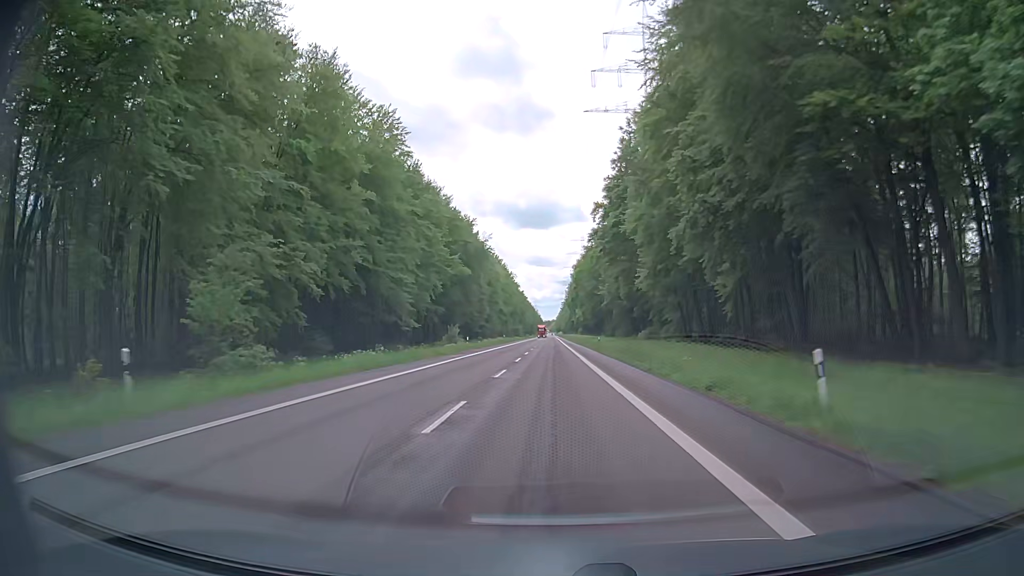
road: secondary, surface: asphalt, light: Day
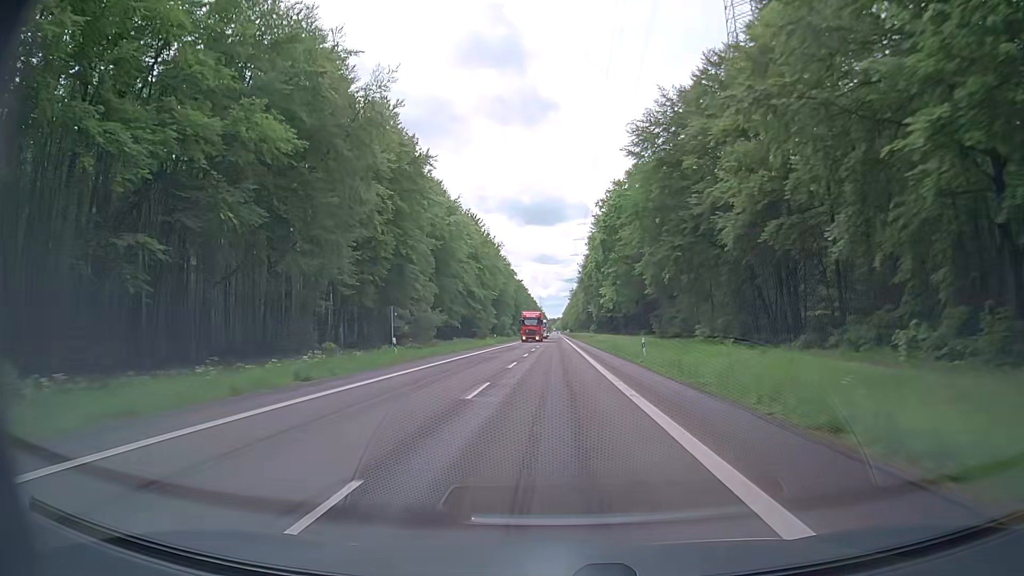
(0.0, +78.0) m; 0°
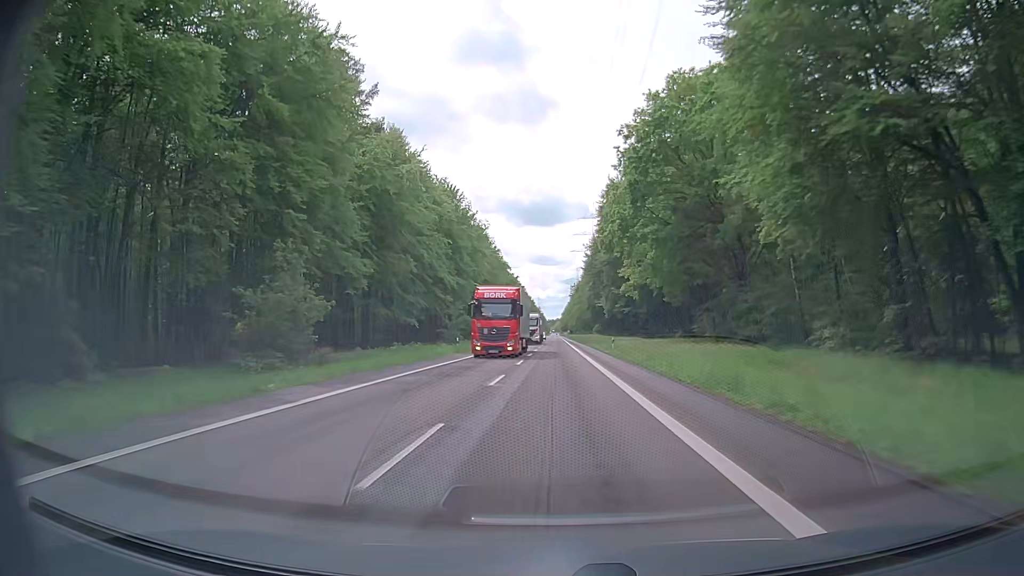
(-0.1, +31.4) m; 0°
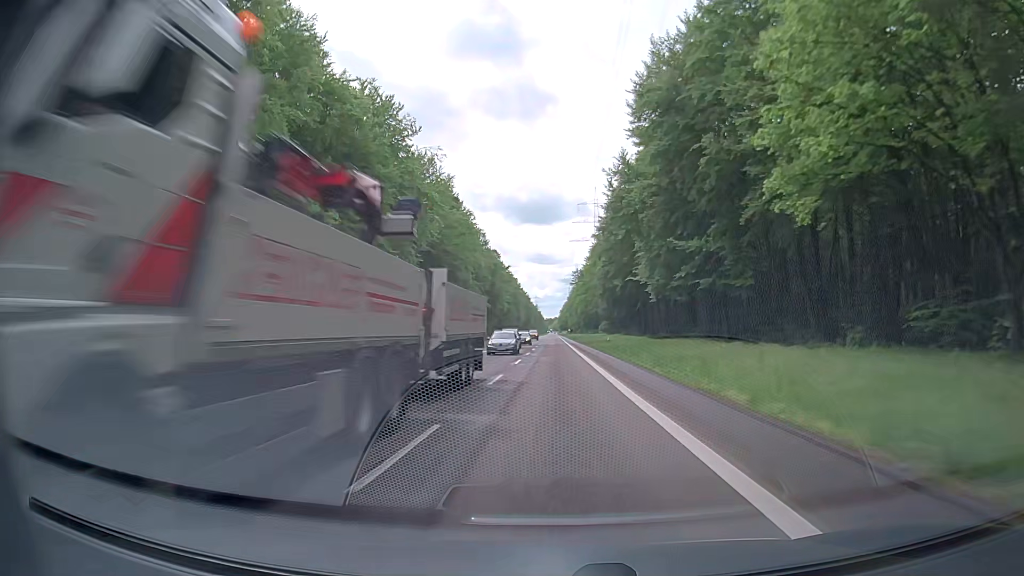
(+0.3, +47.3) m; 0°
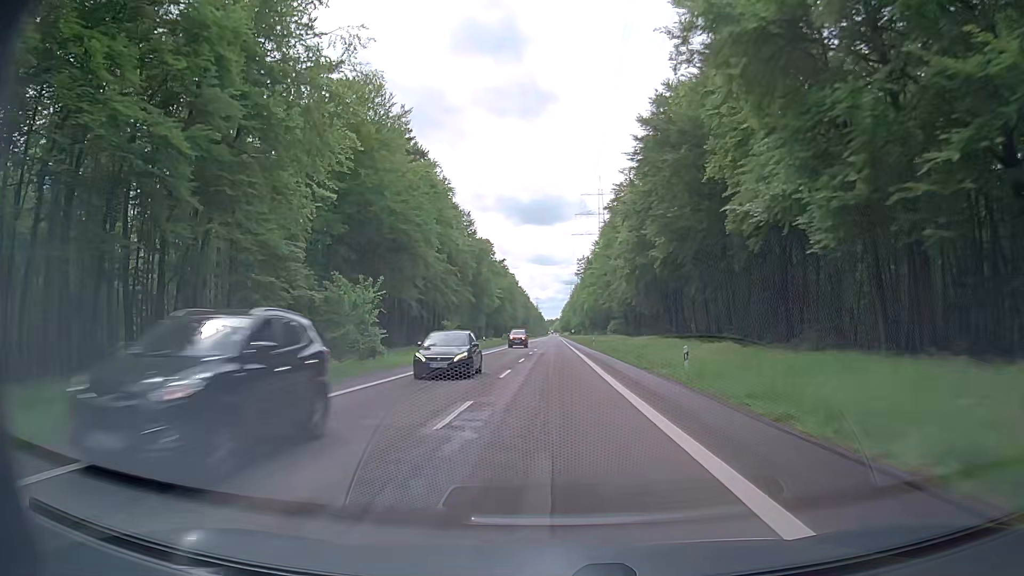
(+0.2, +31.6) m; 0°
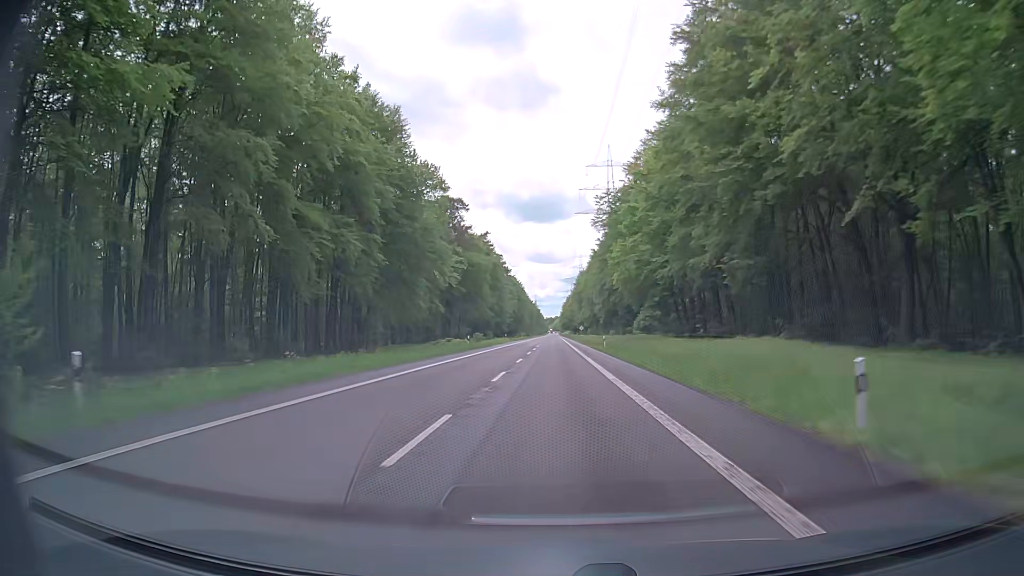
(0.0, +63.2) m; 0°
